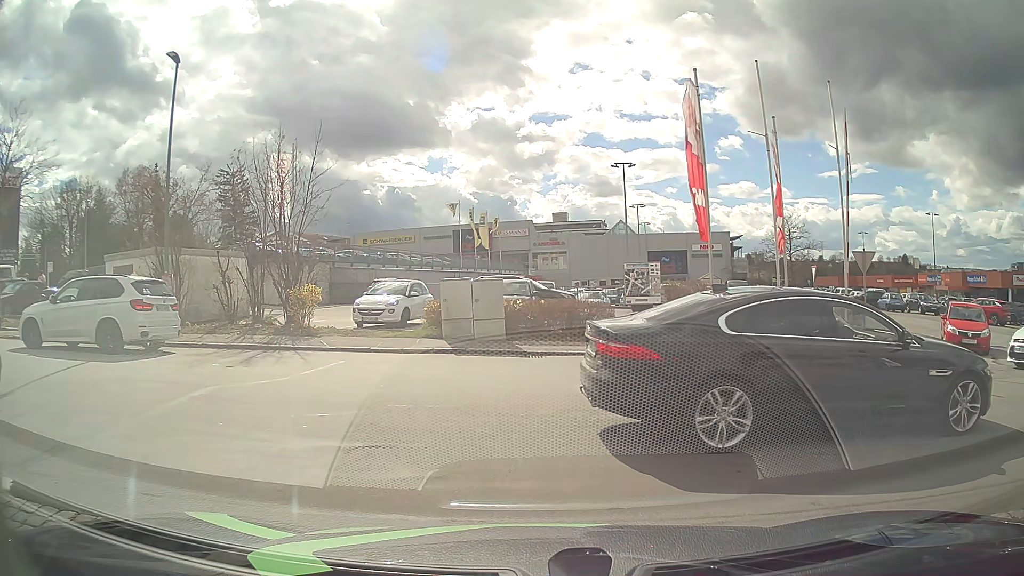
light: Day
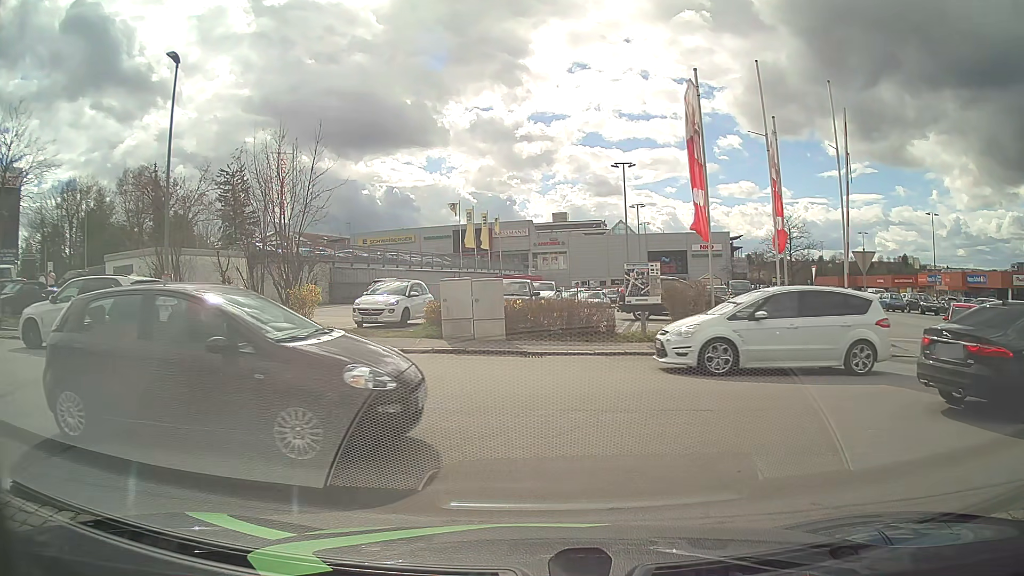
(0.0, 0.0) m; 0°
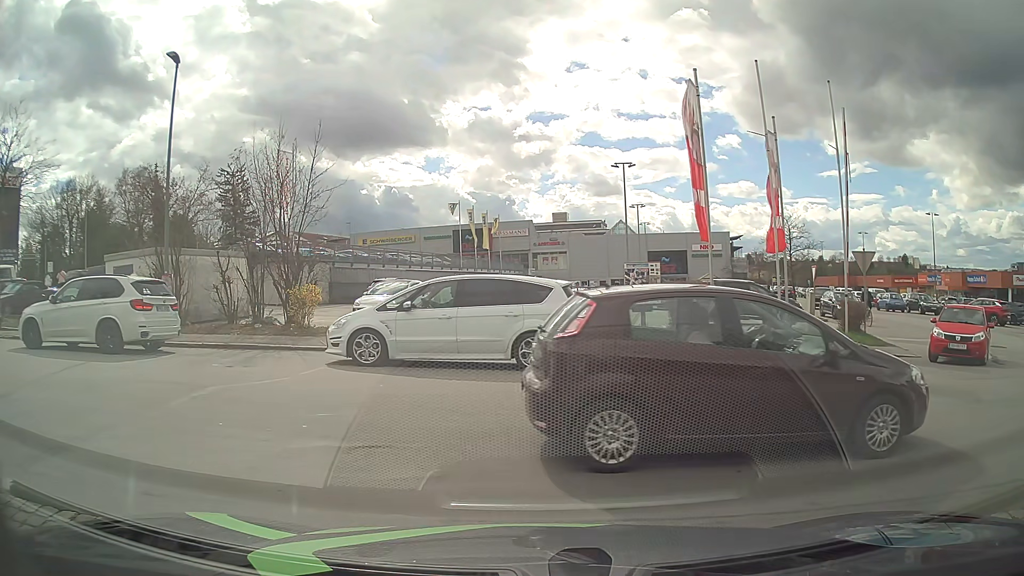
(0.0, 0.0) m; 0°
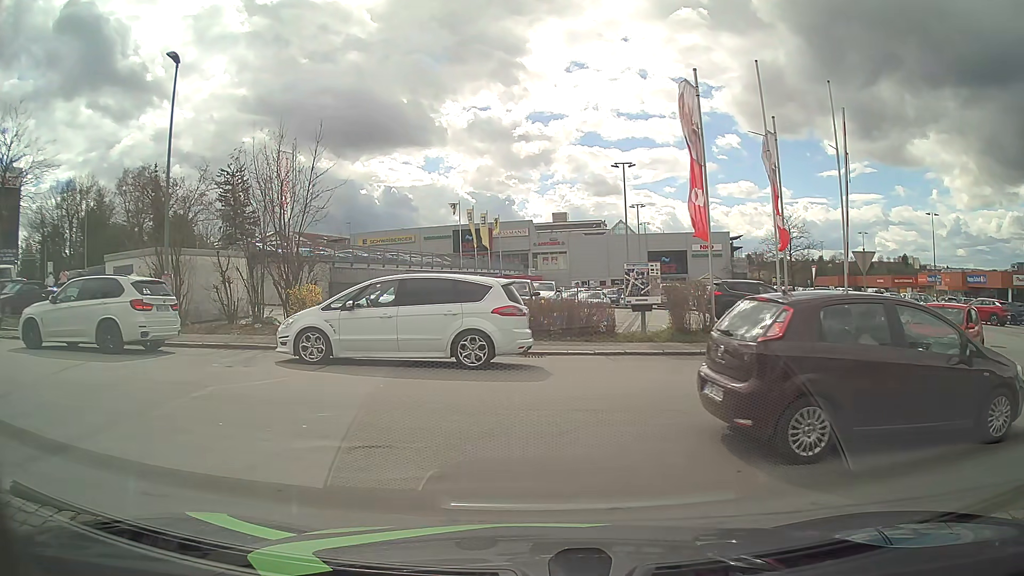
(0.0, 0.0) m; 0°
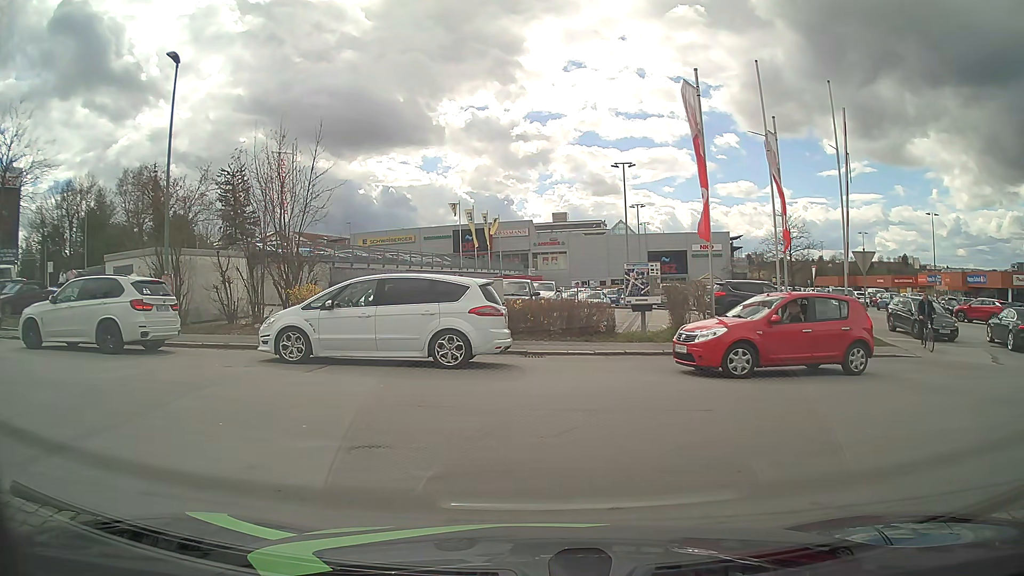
(0.0, 0.0) m; 0°
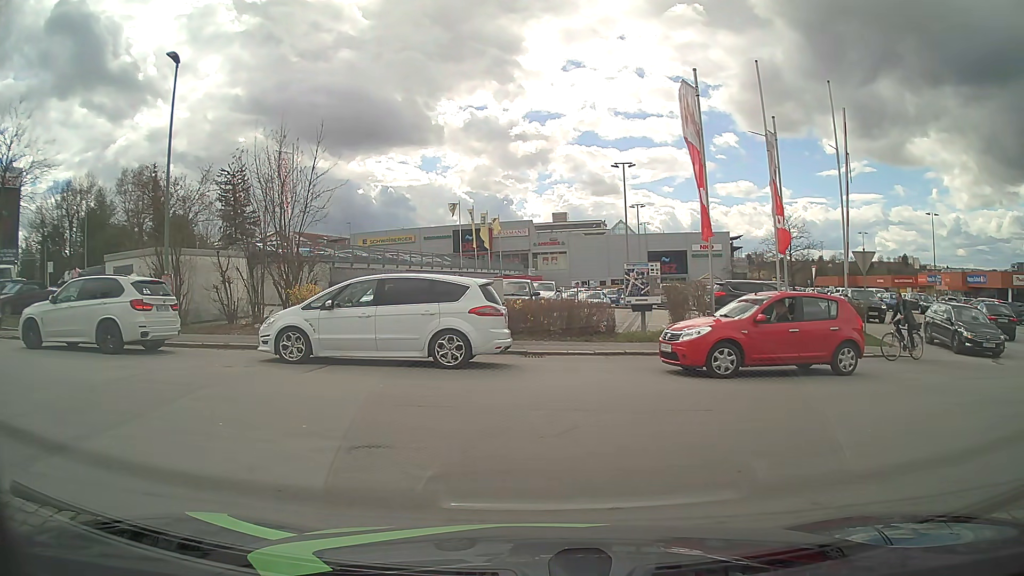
(0.0, 0.0) m; 0°
